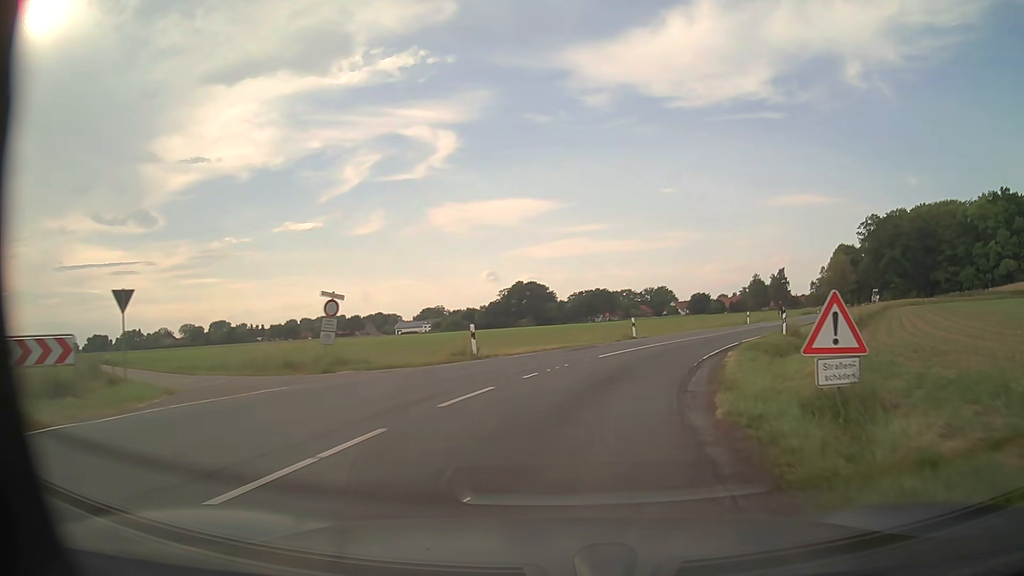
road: secondary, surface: asphalt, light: Day
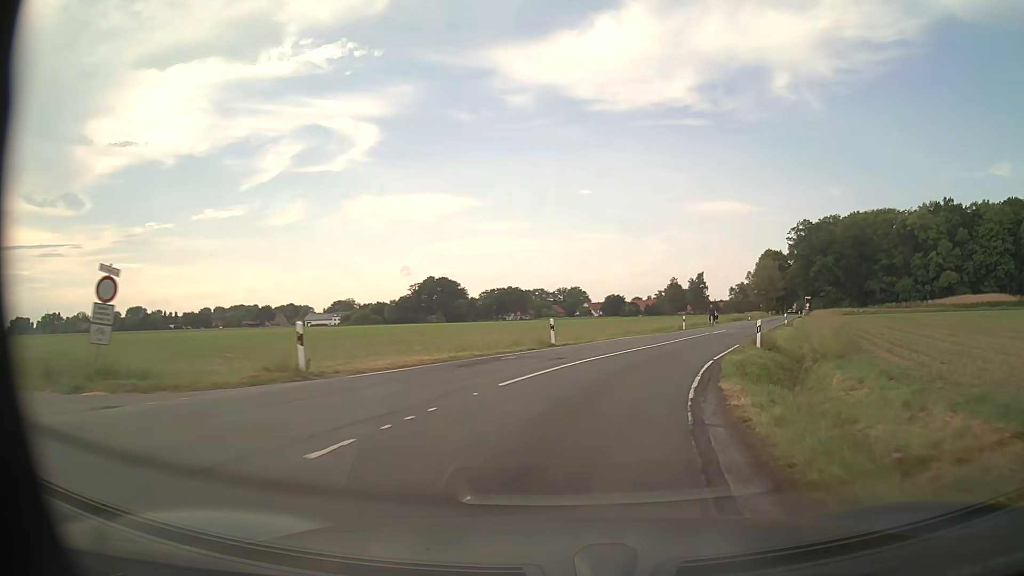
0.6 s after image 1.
(+0.5, +8.7) m; +8°
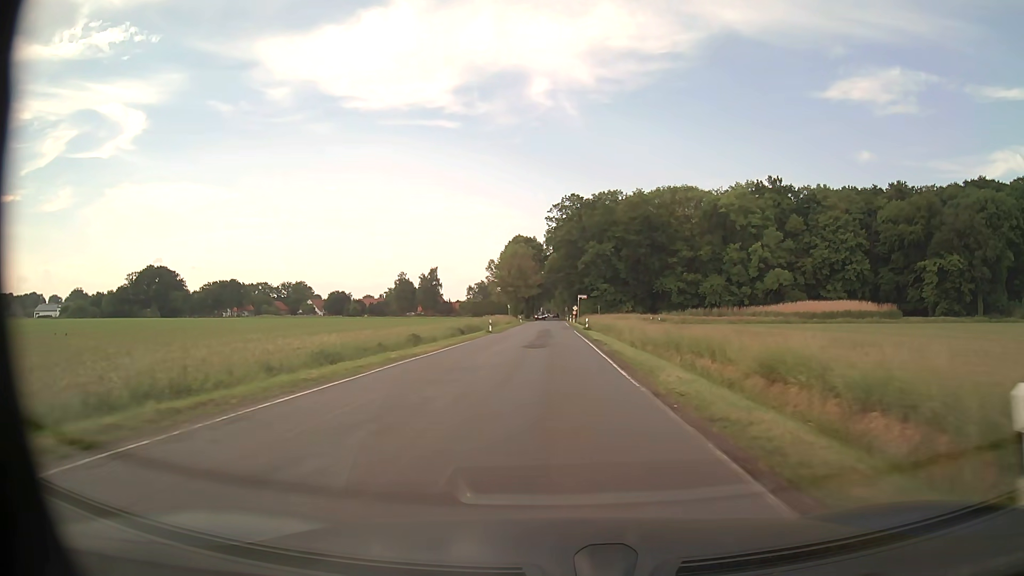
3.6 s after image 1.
(+12.8, +45.2) m; +22°
(0, +10) (0, +20) (0, +30) (0, +40) (0, +50) (0, +60) (0, +70) (0, +80) (0, +90) (0, +100) m
